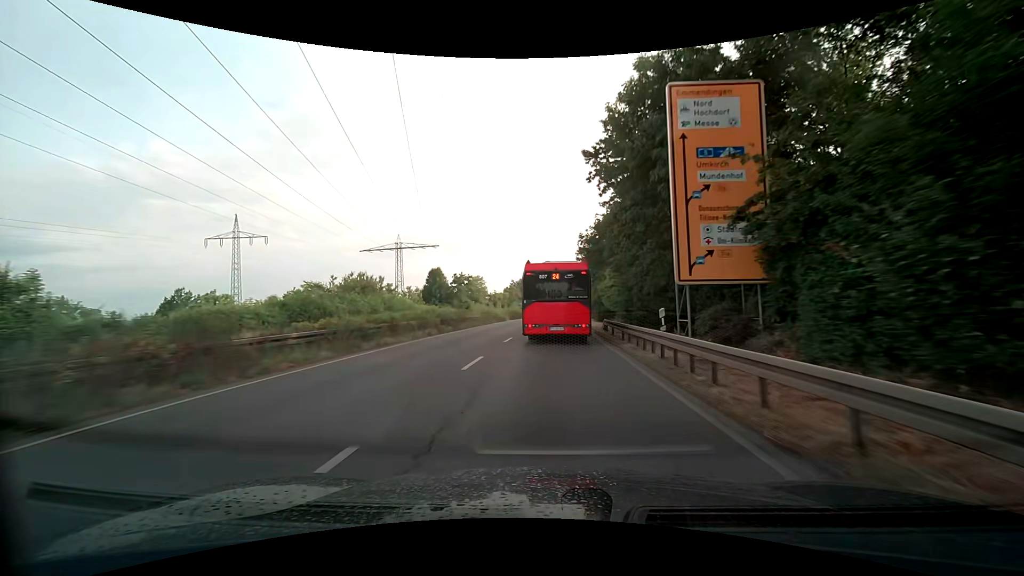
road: trunk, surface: asphalt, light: Day
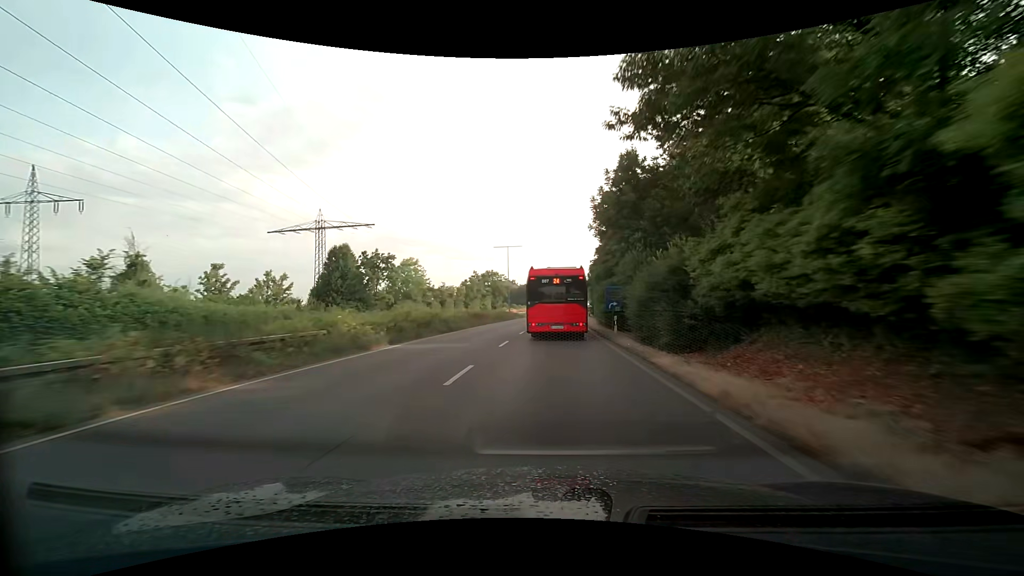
(+1.1, +38.2) m; +3°
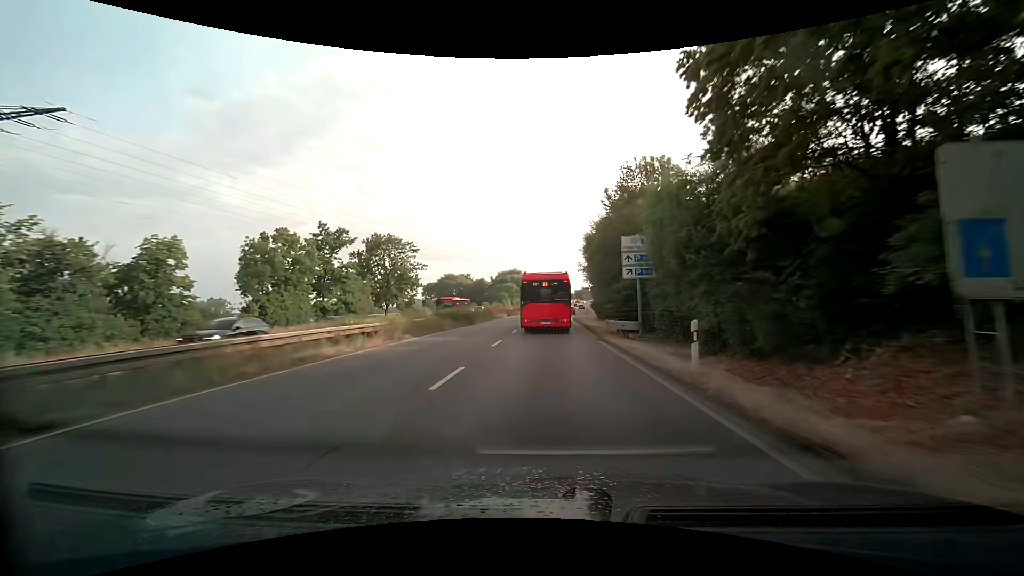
(+2.2, +63.3) m; +4°
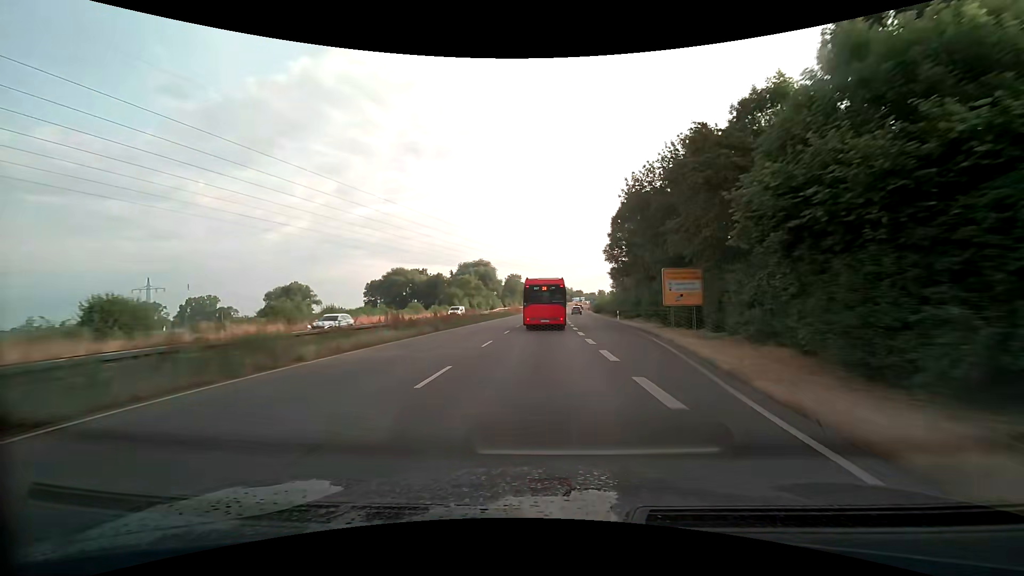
(+1.5, +62.9) m; +3°
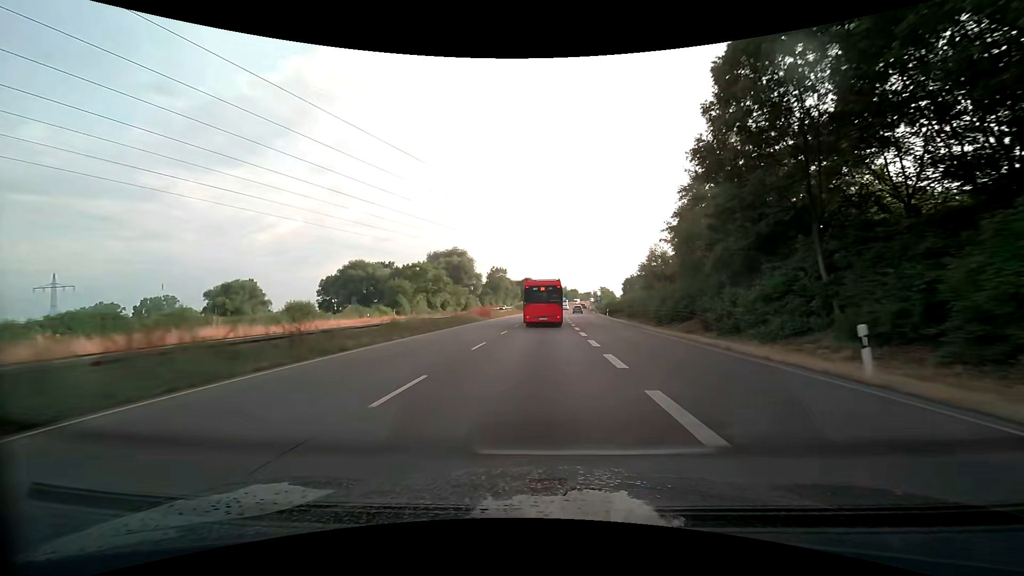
(+0.3, +37.7) m; +1°
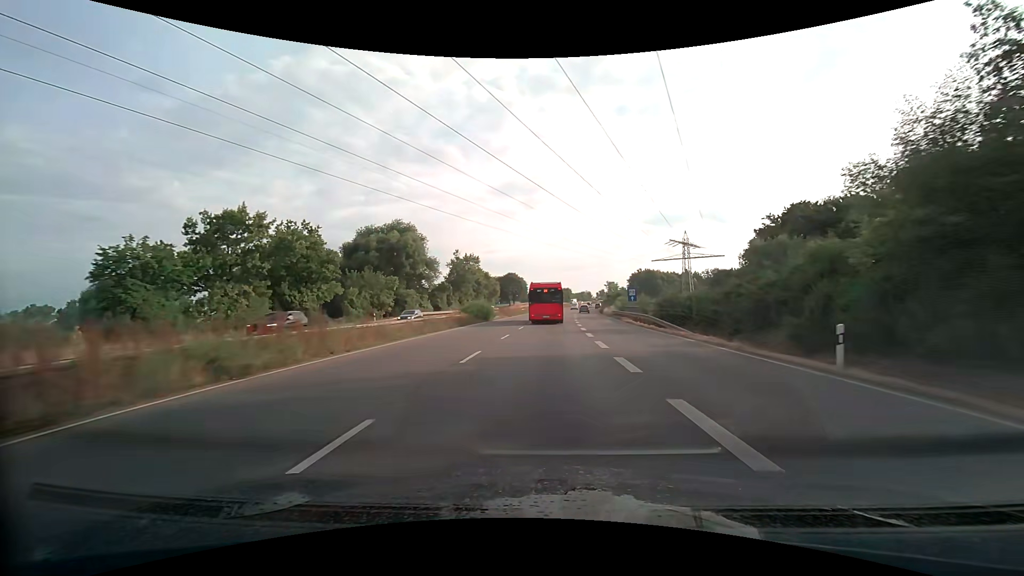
(+0.4, +48.8) m; +1°
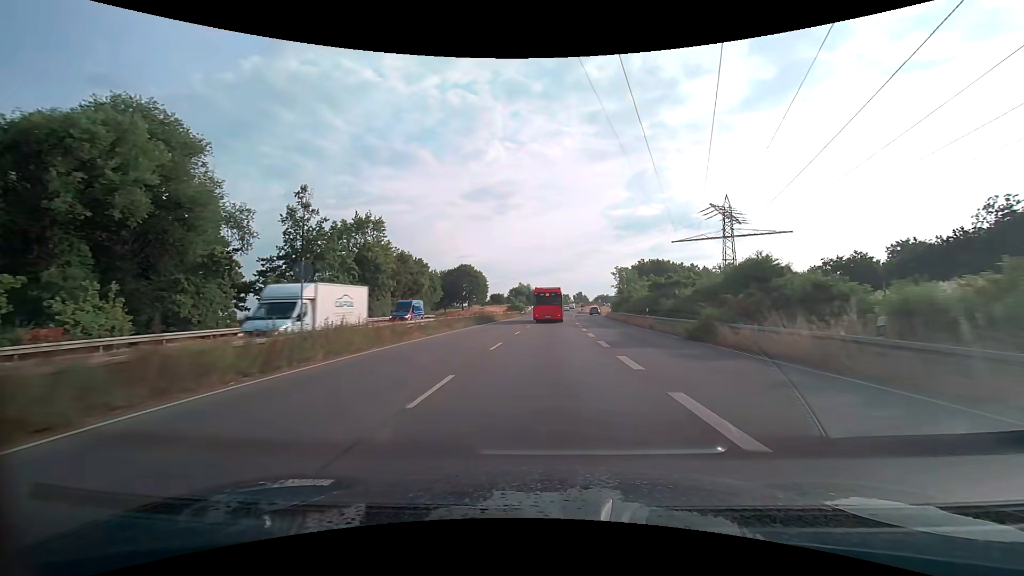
(+1.5, +59.6) m; +3°
(0, +10) (0, +20) (0, +30) (+1, +40) (+1, +50) (+2, +60) (+2, +70) (+3, +80) (+3, +90) (+4, +100) m
